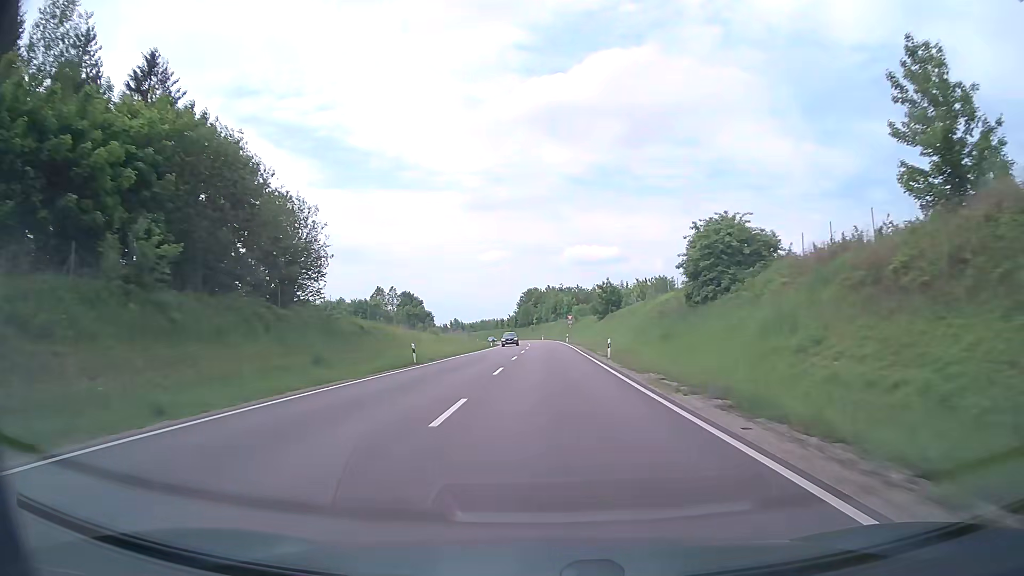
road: primary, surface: asphalt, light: Day
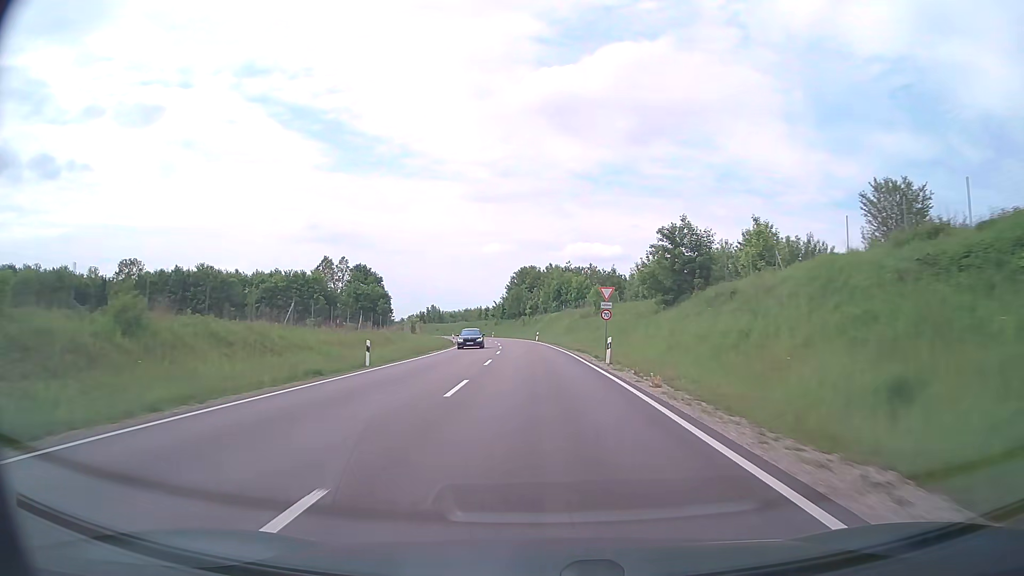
(+0.3, +56.4) m; 0°
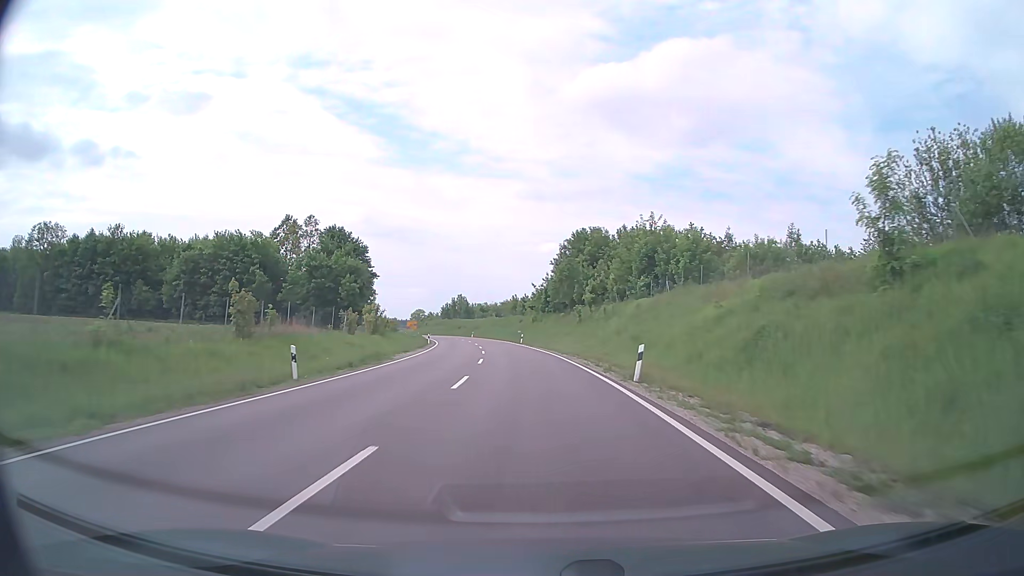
(-1.5, +57.7) m; -4°
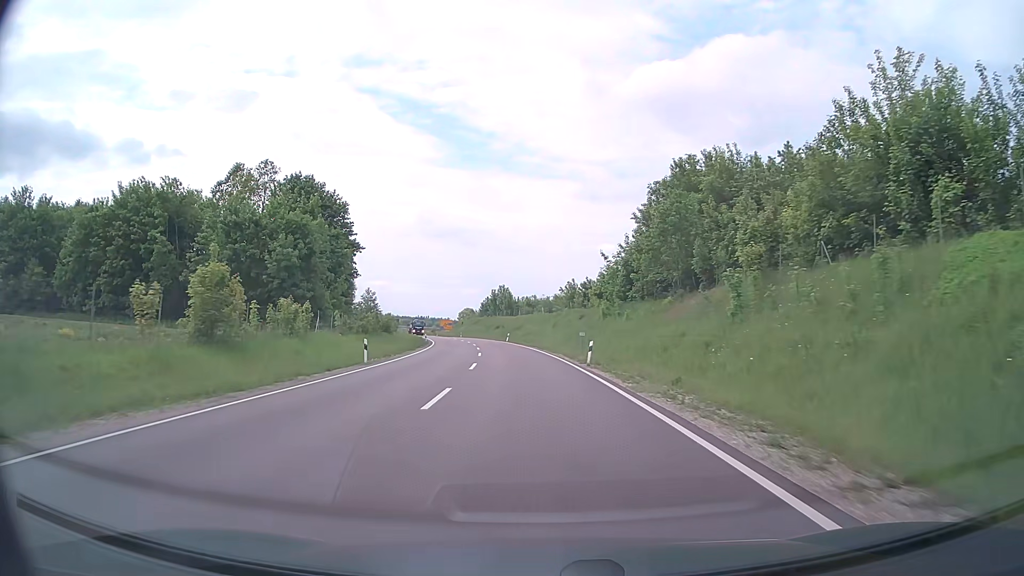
(-1.6, +40.2) m; -5°
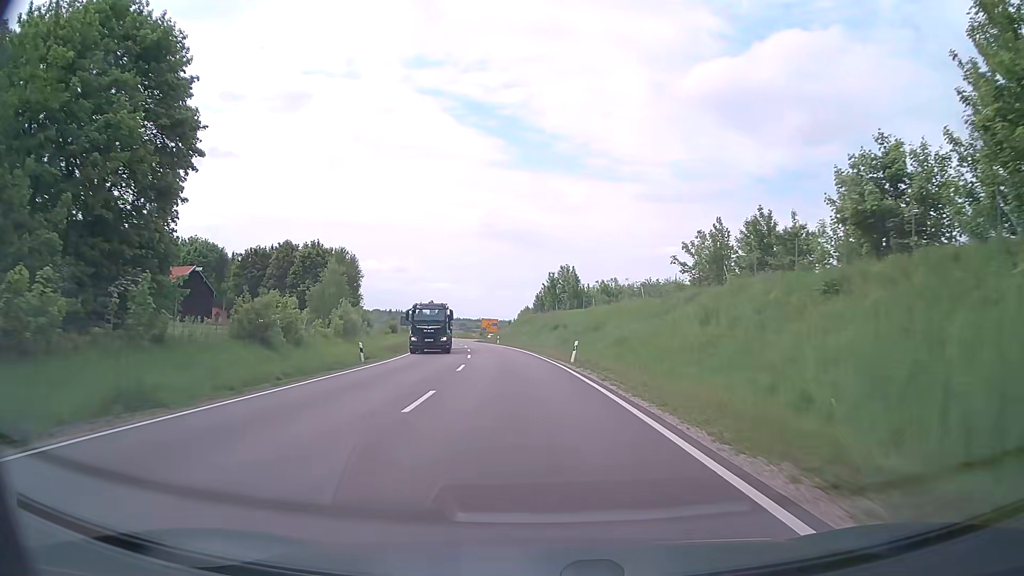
(-2.5, +48.5) m; -5°
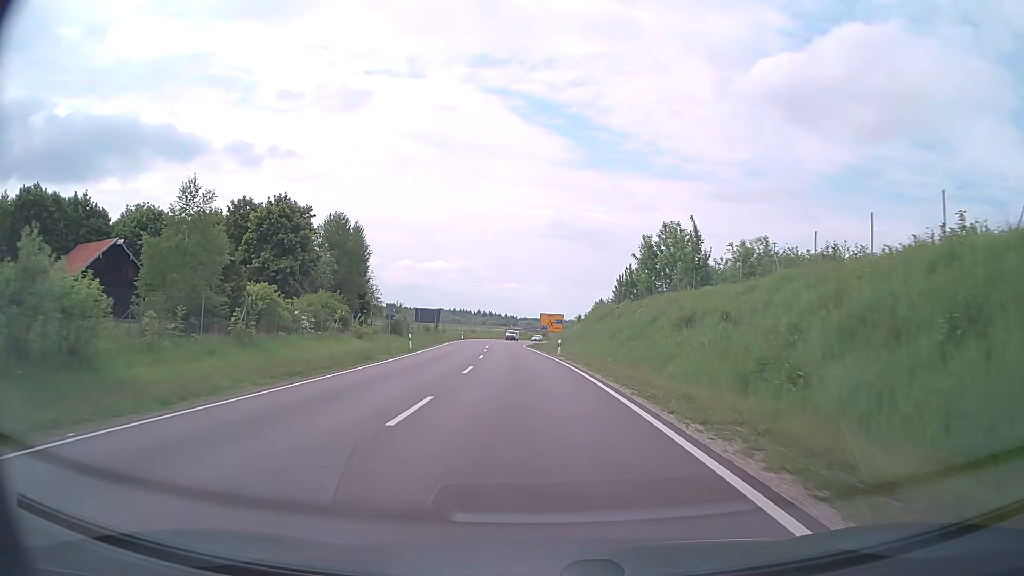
(-1.9, +38.0) m; -6°
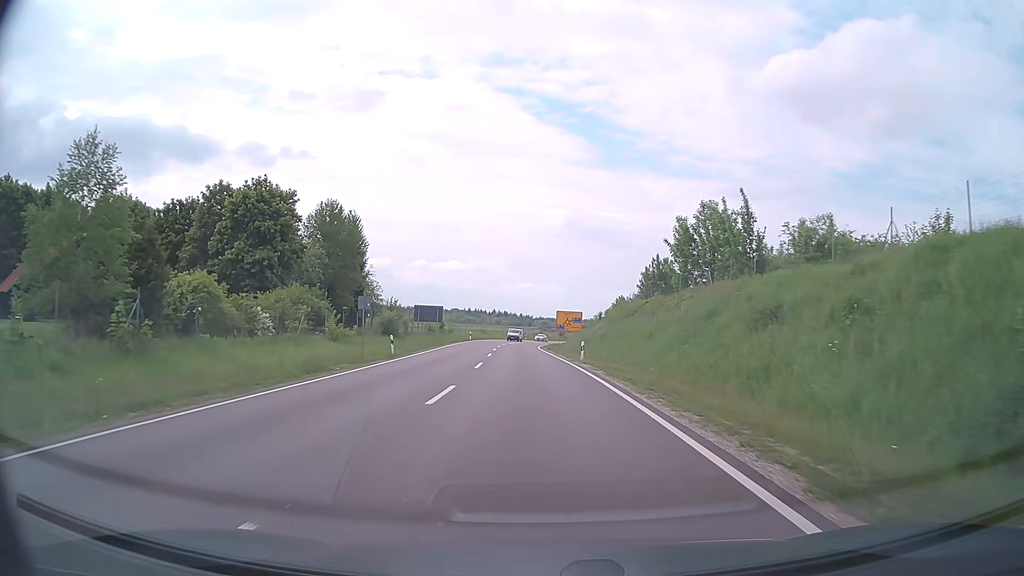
(-0.1, +9.3) m; -1°
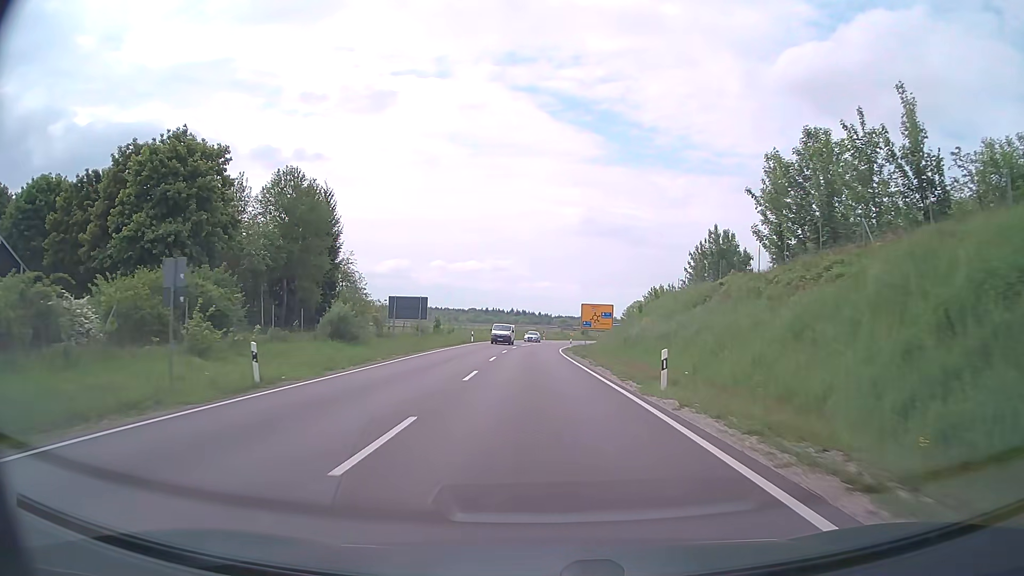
(-0.3, +18.3) m; -2°
(0, +10) (0, +20) (-1, +30) (-1, +40) (-1, +50) (-1, +60) (0, +70) (+1, +80) (+2, +90) (+3, +100) m
